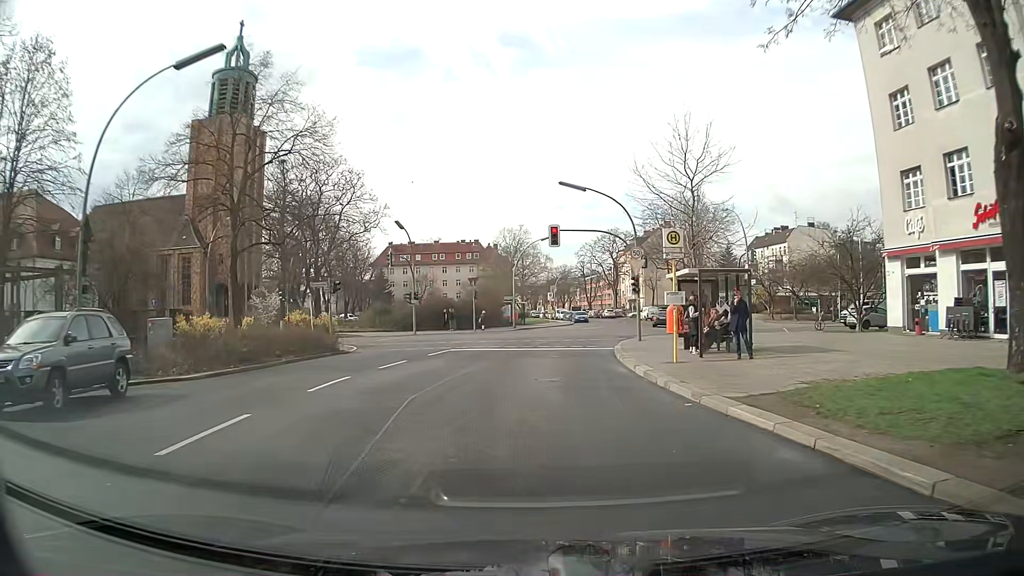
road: tertiary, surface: asphalt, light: Day
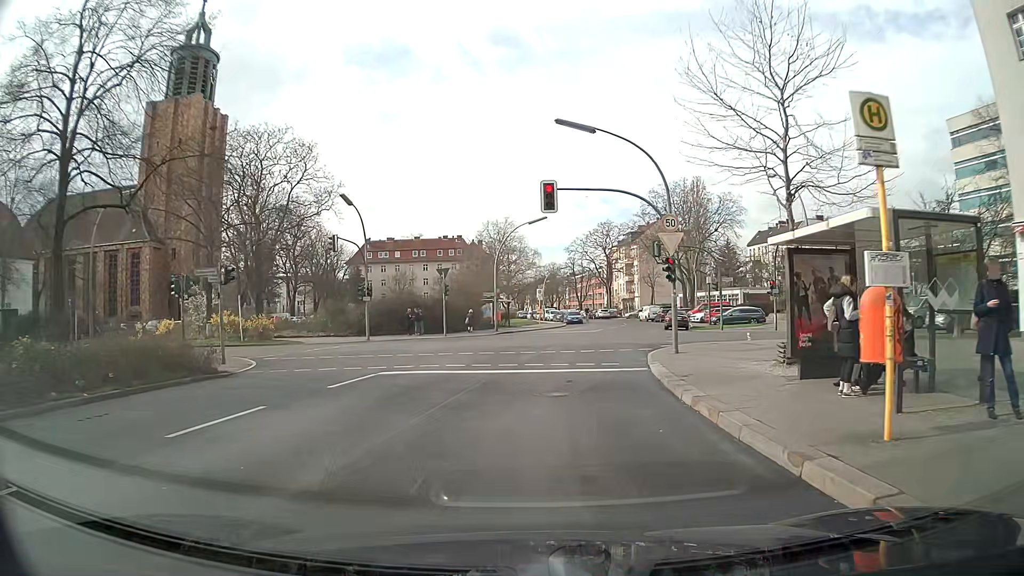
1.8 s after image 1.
(0.0, +10.6) m; +1°
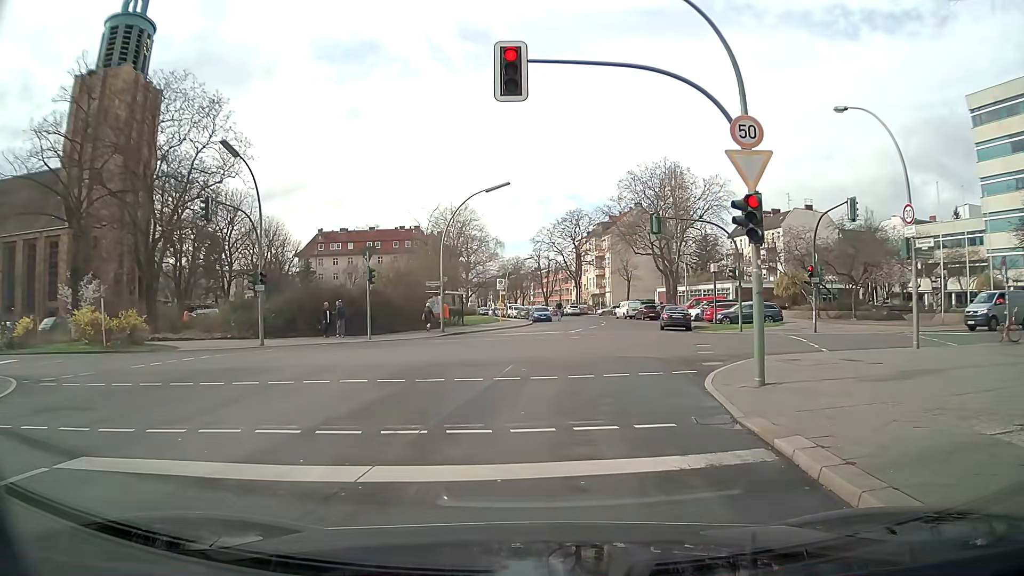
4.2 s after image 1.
(+0.2, +10.8) m; +4°
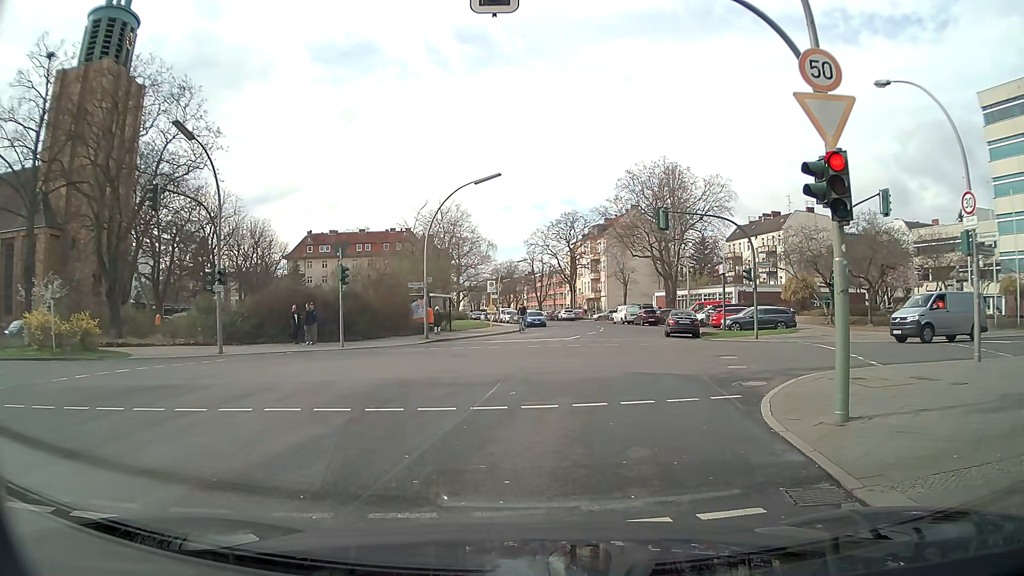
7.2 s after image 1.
(0.0, +3.1) m; +1°
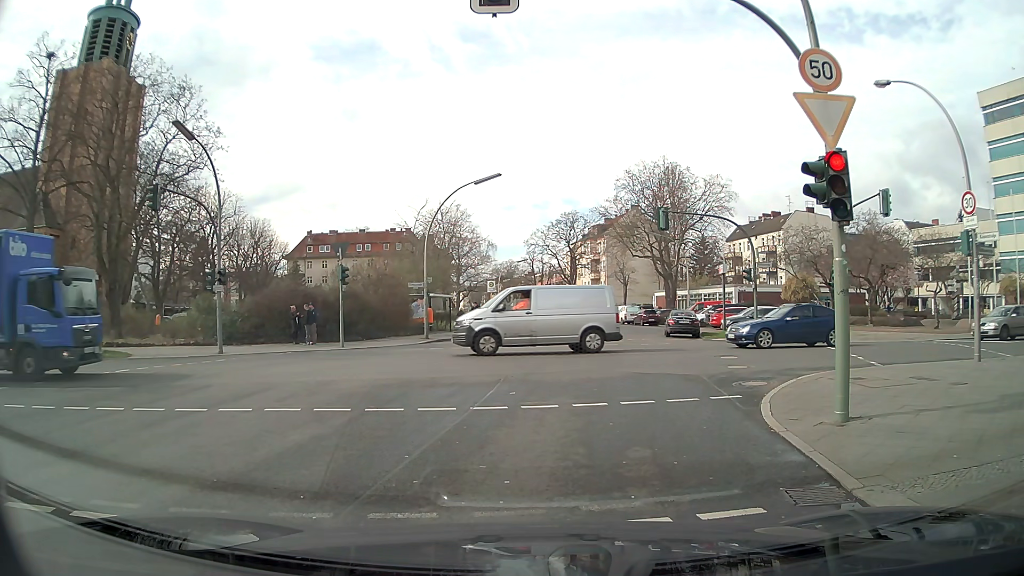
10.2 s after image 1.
(0.0, 0.0) m; 0°
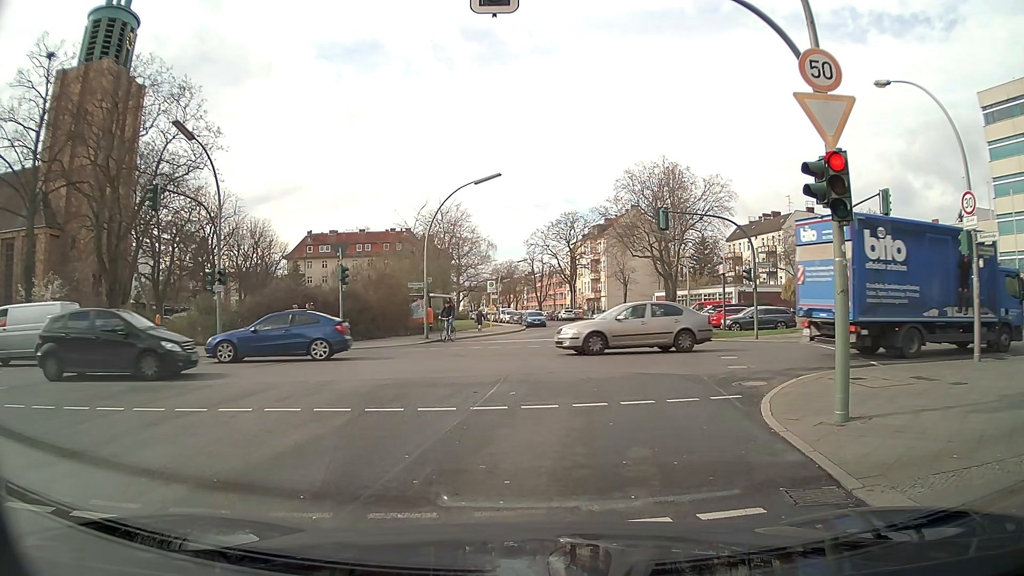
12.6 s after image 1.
(0.0, 0.0) m; 0°
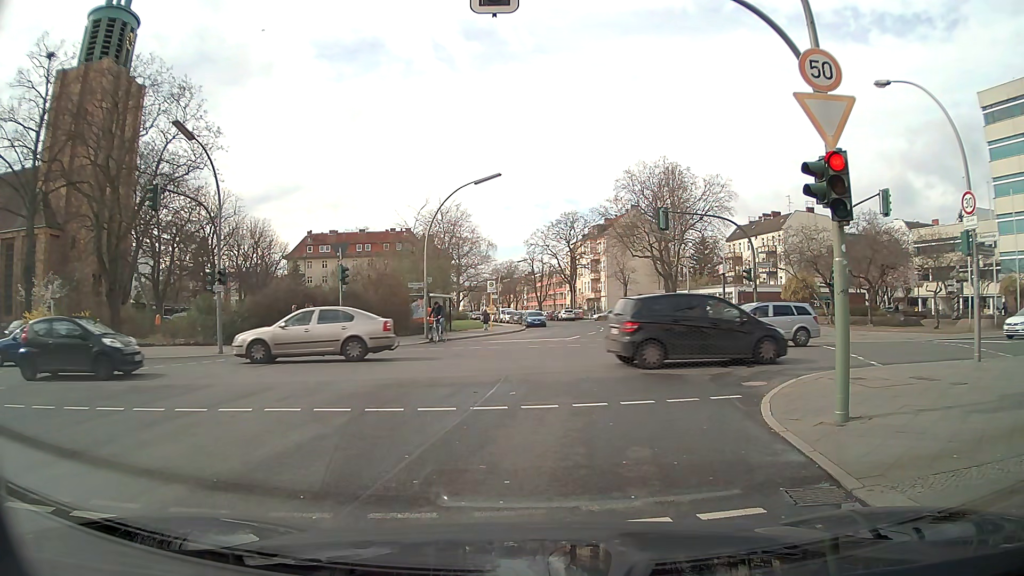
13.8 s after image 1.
(0.0, 0.0) m; 0°
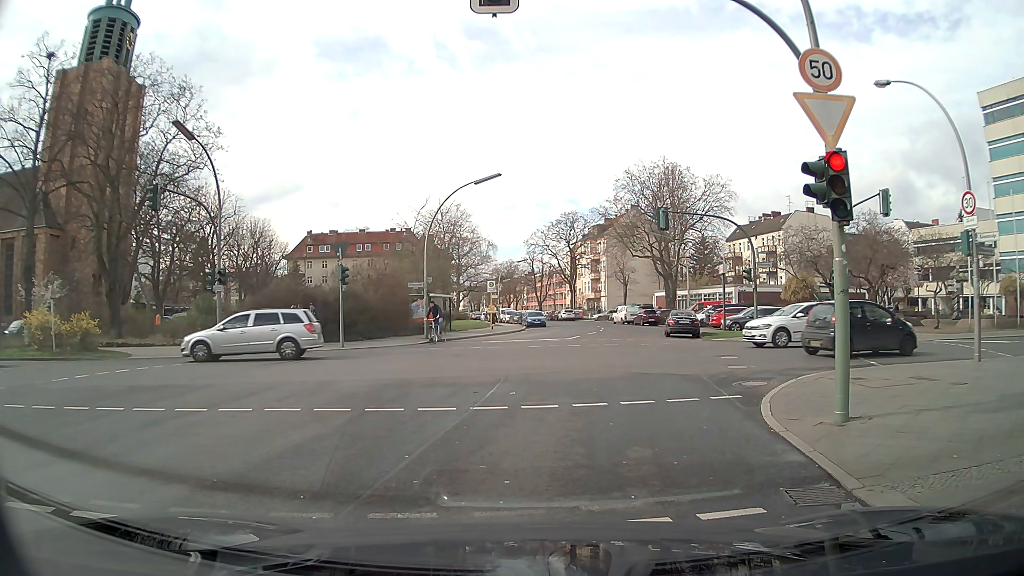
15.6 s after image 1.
(0.0, 0.0) m; 0°
